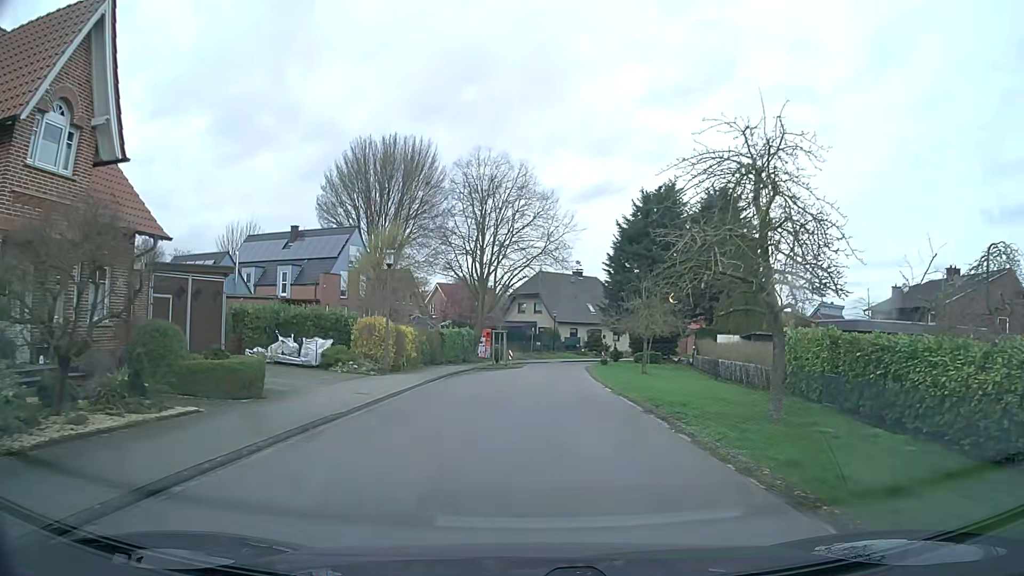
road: residential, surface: asphalt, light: Day
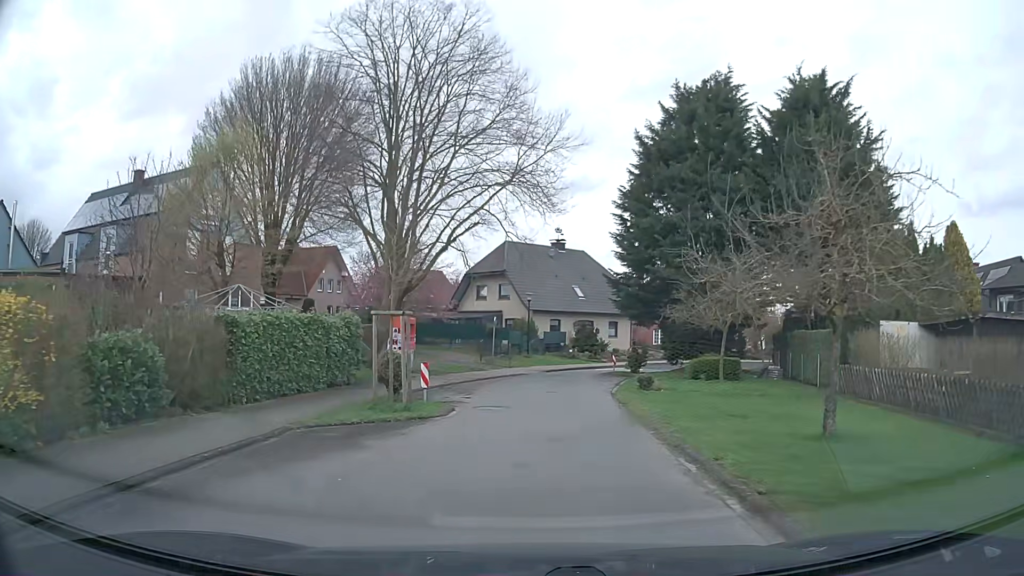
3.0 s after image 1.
(+0.4, +23.0) m; +2°
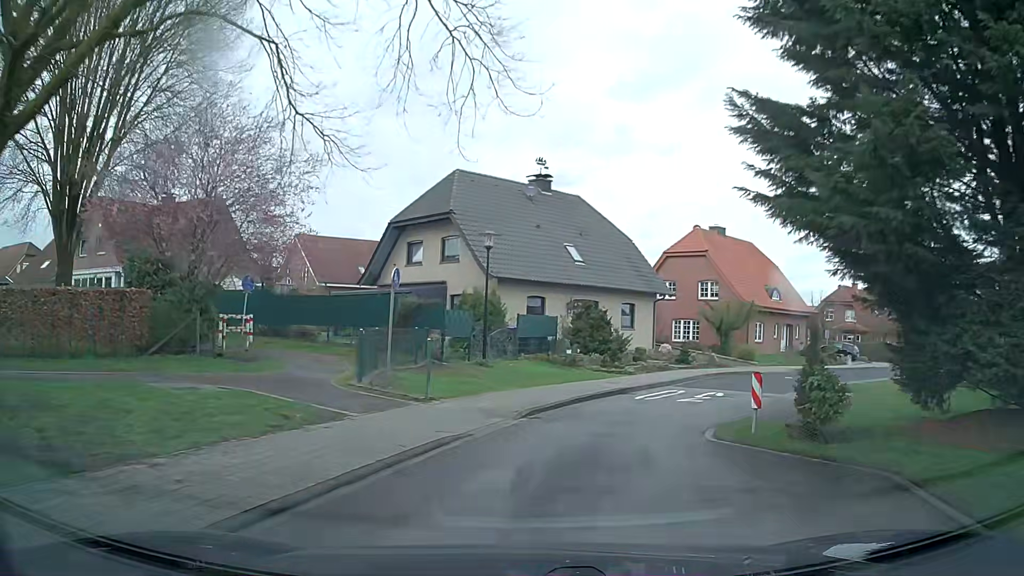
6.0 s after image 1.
(+0.4, +23.0) m; +2°
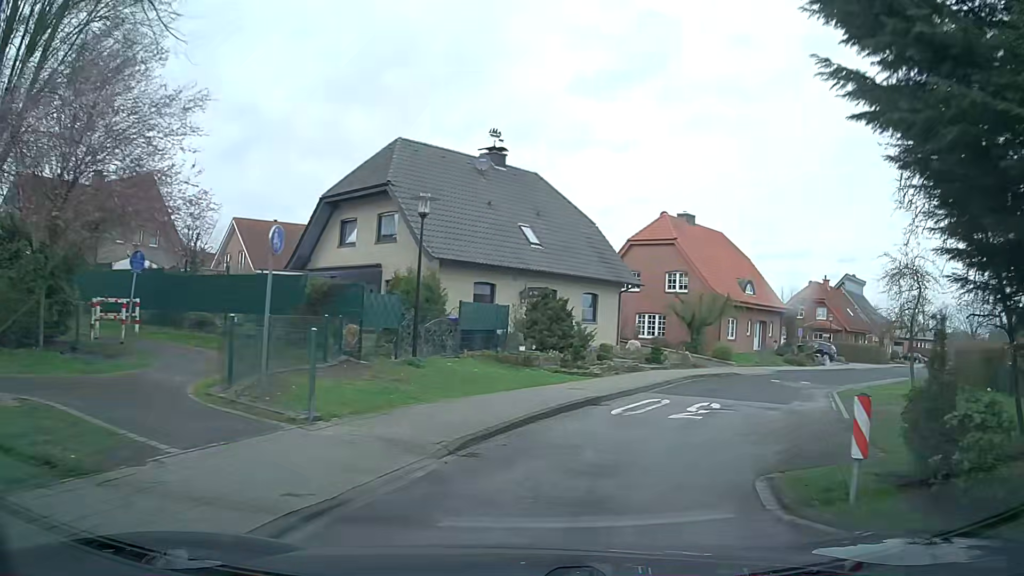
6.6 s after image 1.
(+0.1, +4.6) m; +4°
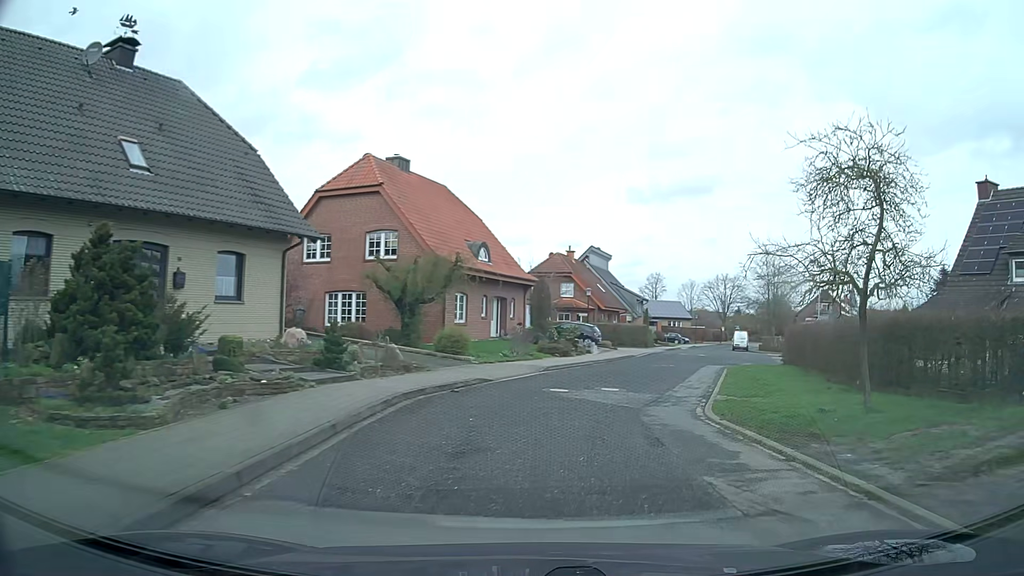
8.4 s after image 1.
(+2.6, +13.3) m; +25°
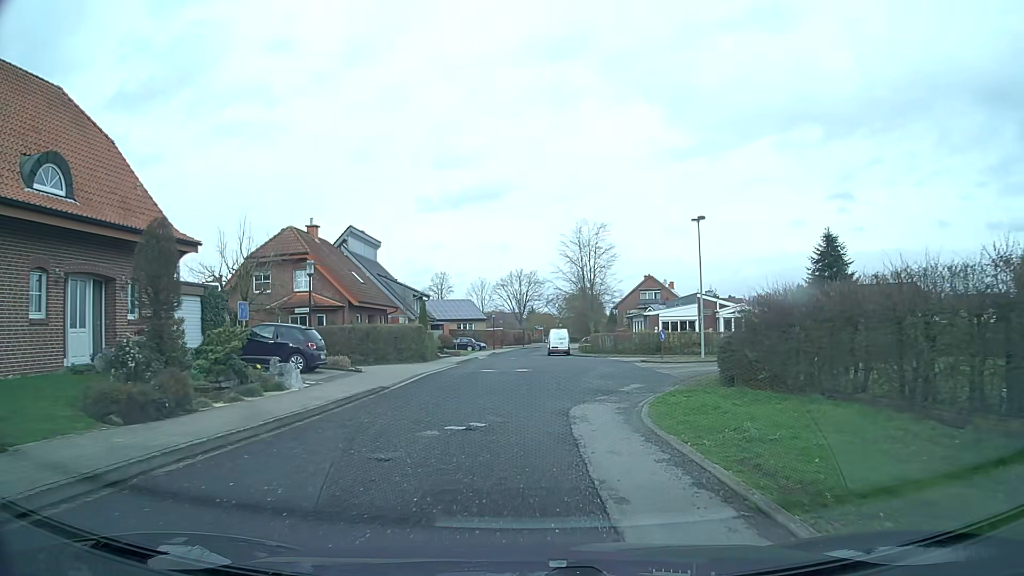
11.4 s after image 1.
(+3.6, +21.6) m; +18°
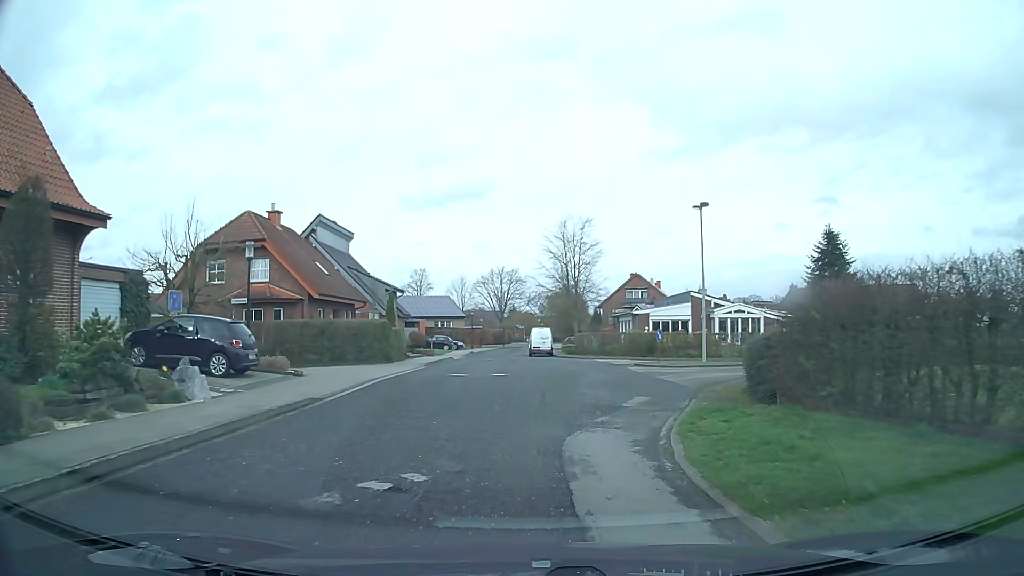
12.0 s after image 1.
(0.0, +4.3) m; +1°
